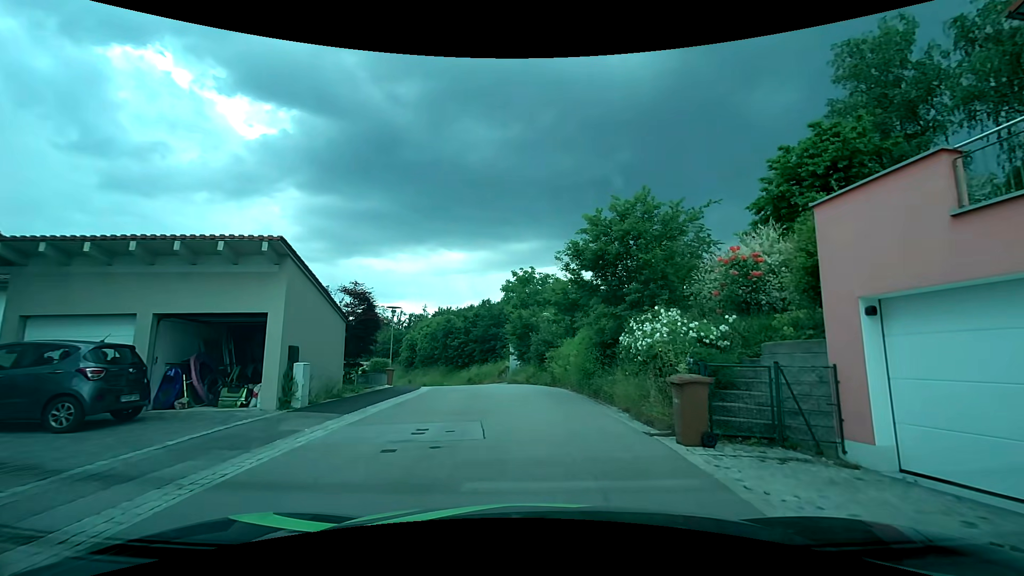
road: residential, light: Day
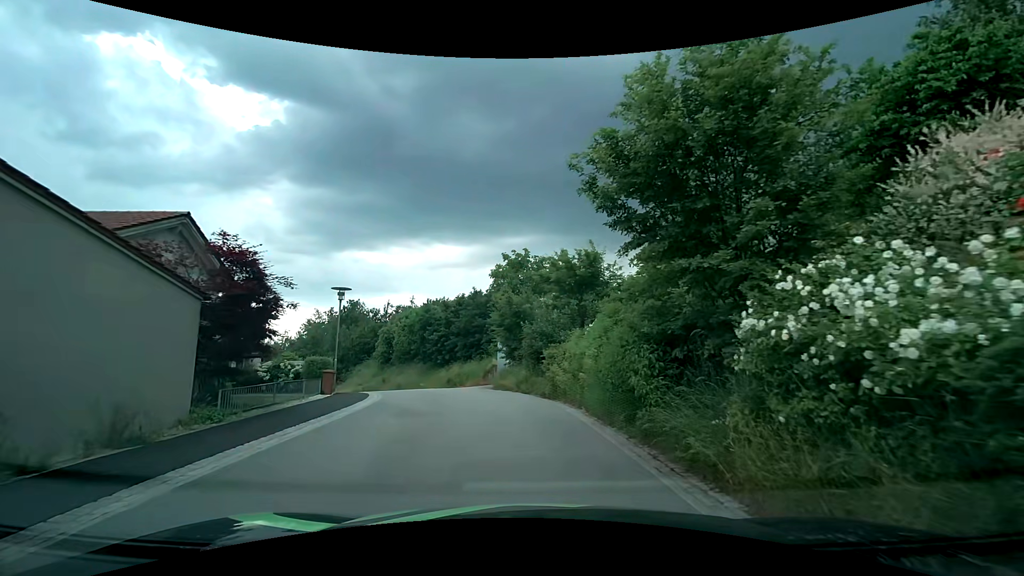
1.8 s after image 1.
(+0.2, +7.3) m; +2°
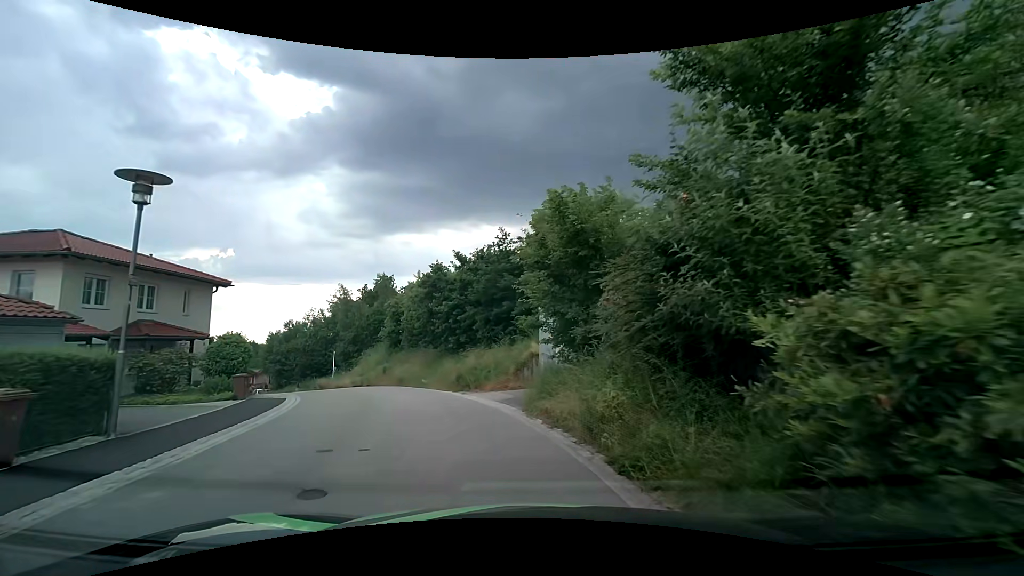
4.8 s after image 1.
(-0.5, +14.1) m; -6°
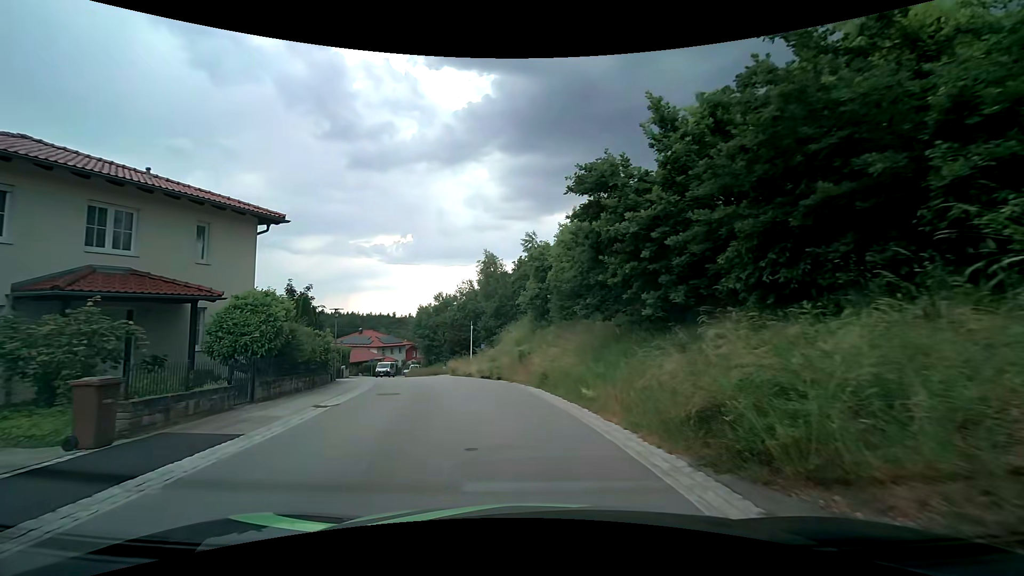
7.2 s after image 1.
(-2.3, +14.1) m; -17°
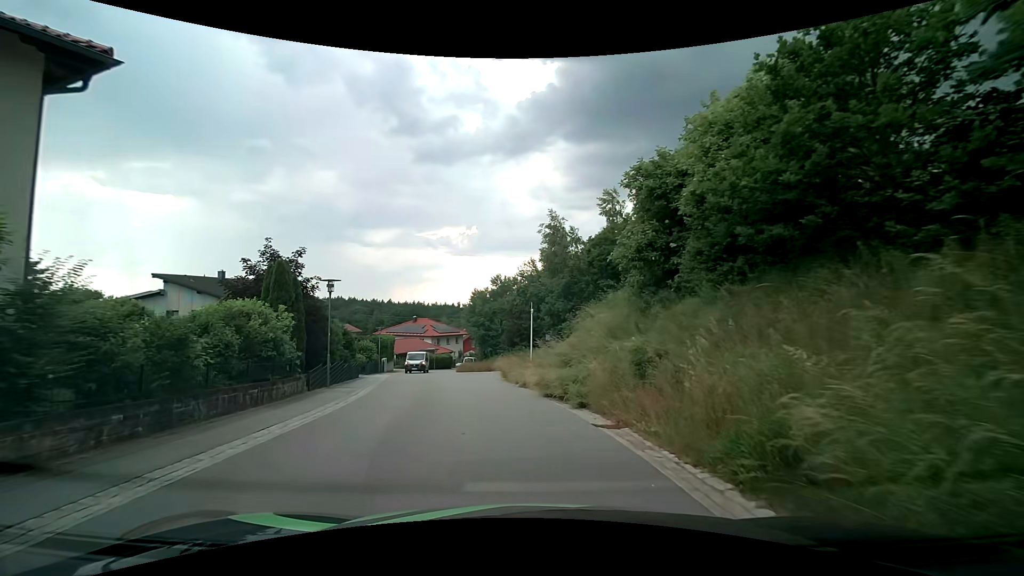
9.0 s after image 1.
(-1.0, +11.5) m; -8°
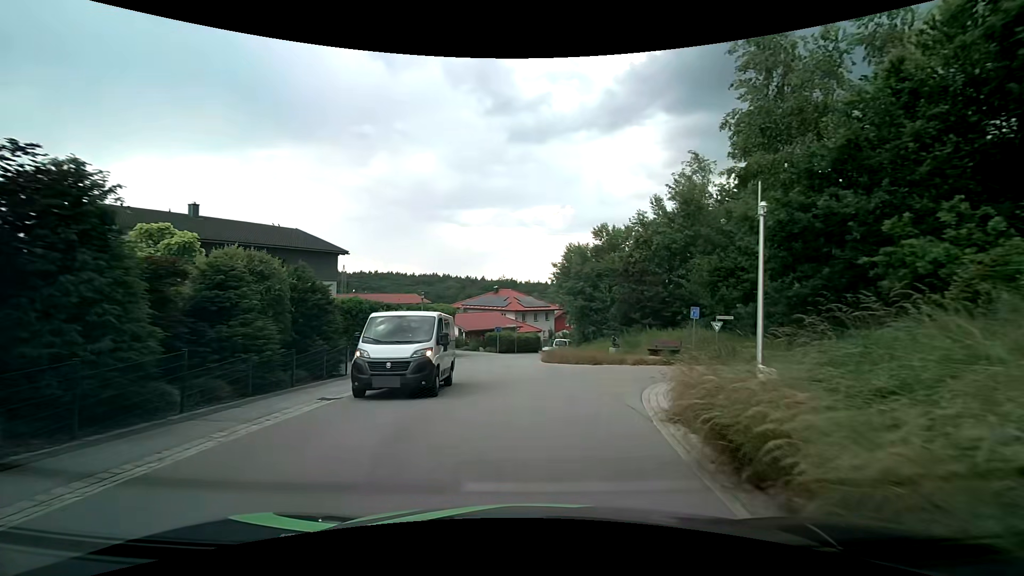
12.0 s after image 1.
(-1.9, +19.6) m; -11°
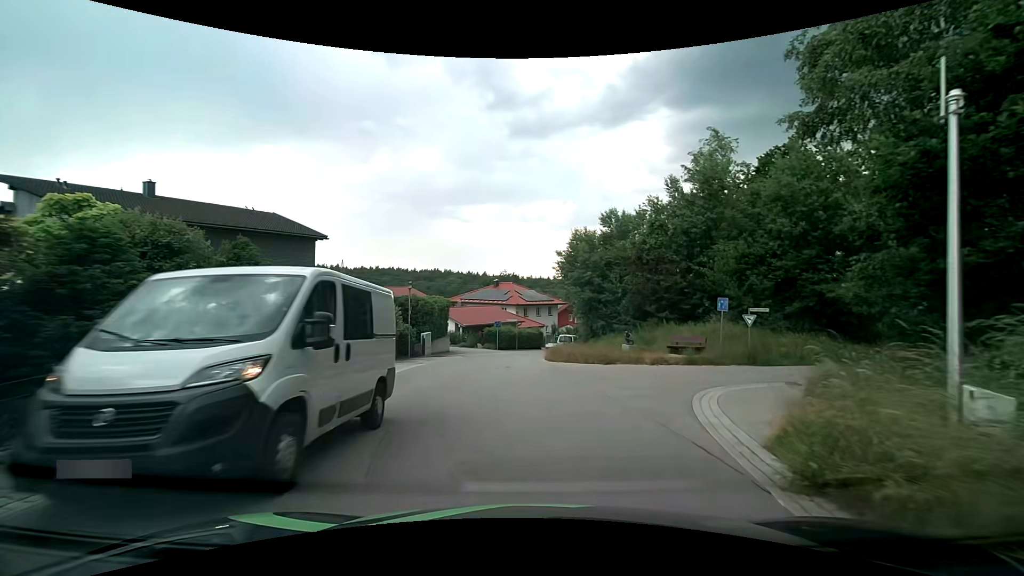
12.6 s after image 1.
(+0.1, +4.0) m; +1°
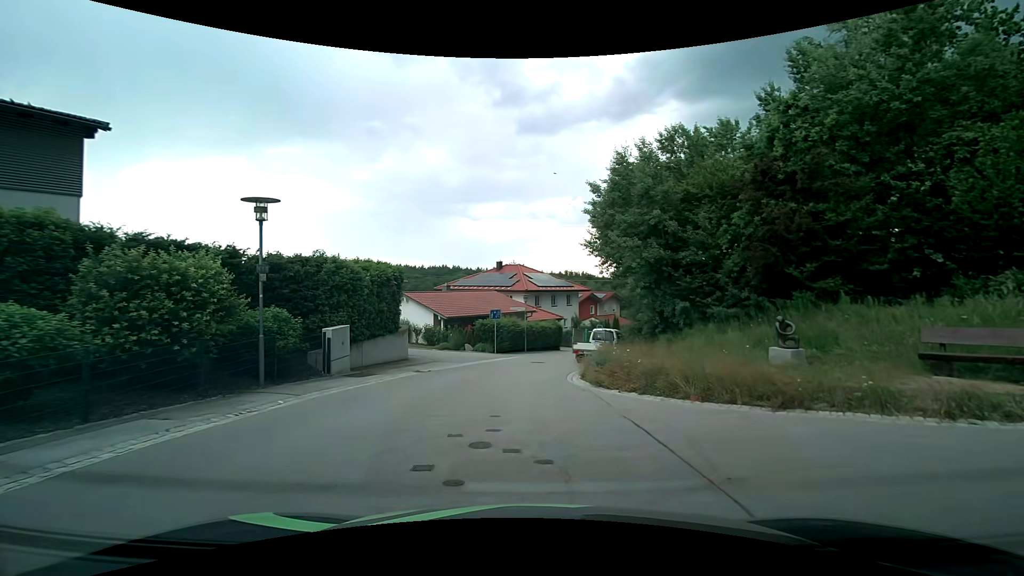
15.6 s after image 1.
(-0.4, +16.9) m; -2°
